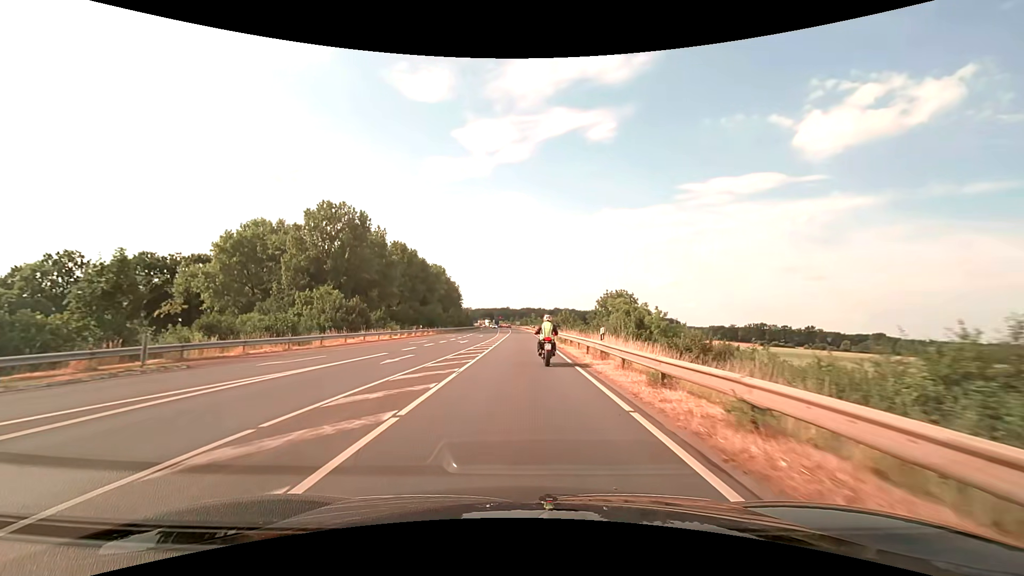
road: secondary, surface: asphalt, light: Day
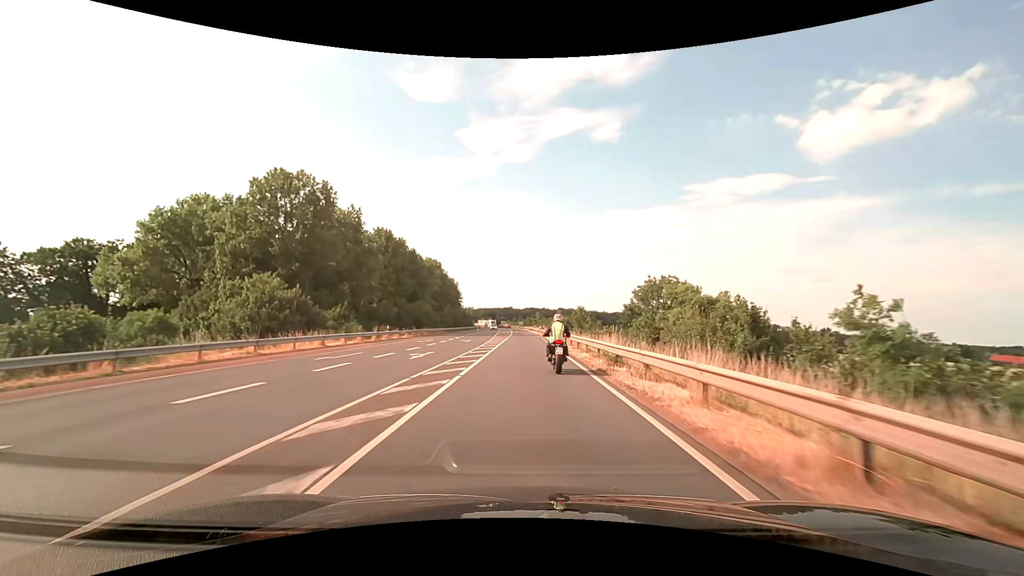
(-0.1, +18.0) m; 0°
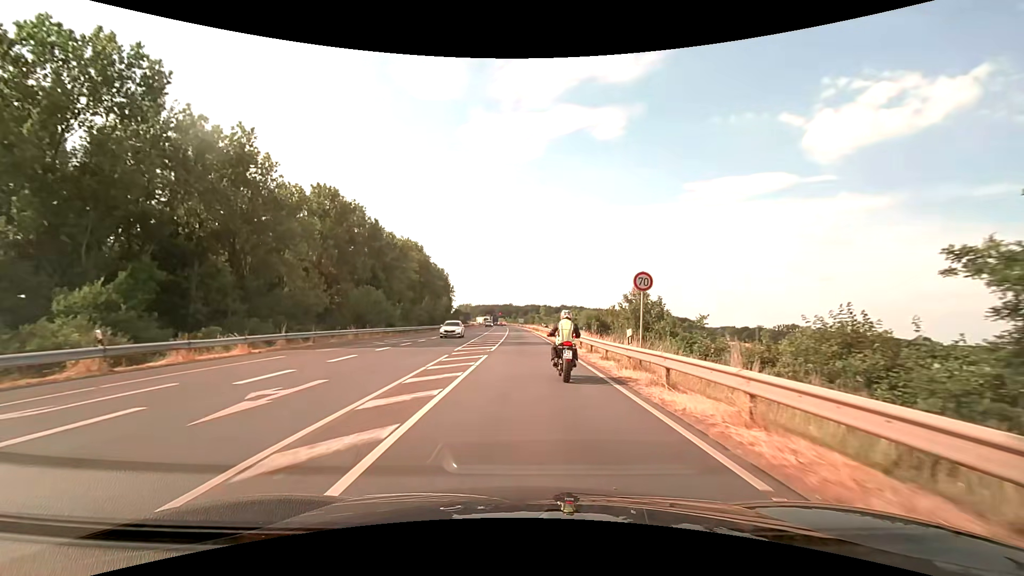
(0.0, +33.3) m; 0°
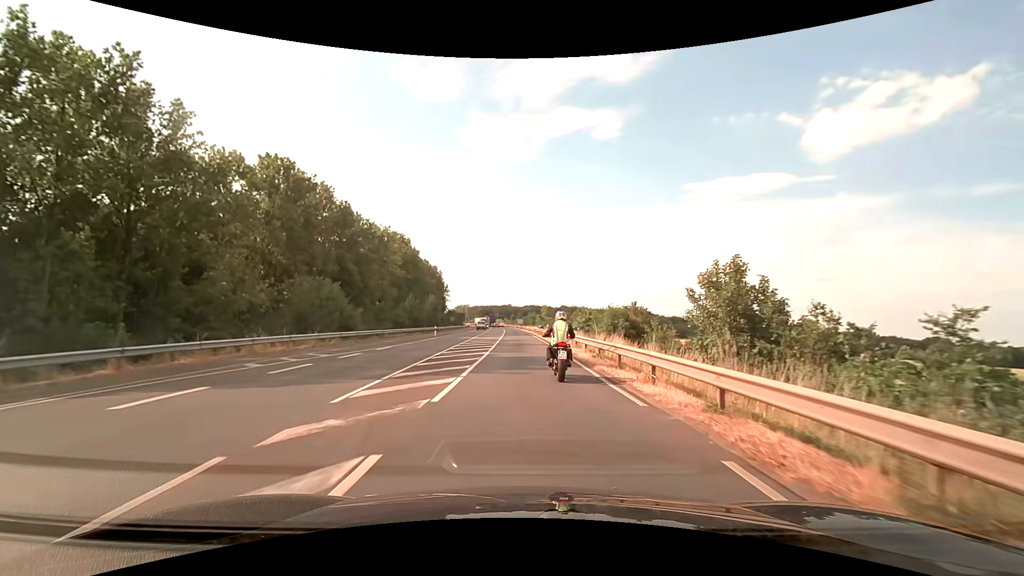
(0.0, +15.1) m; 0°
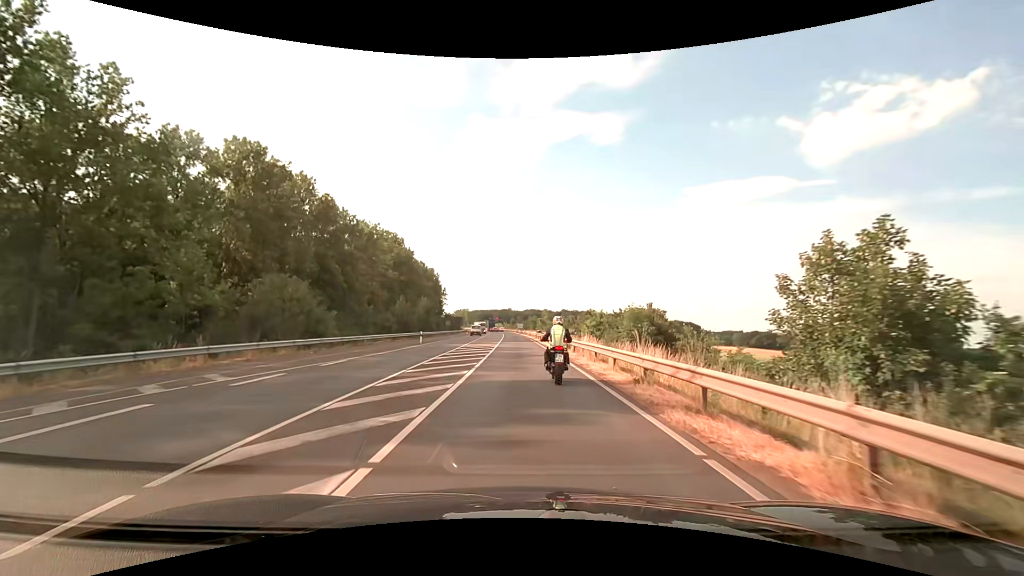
(0.0, +7.4) m; 0°
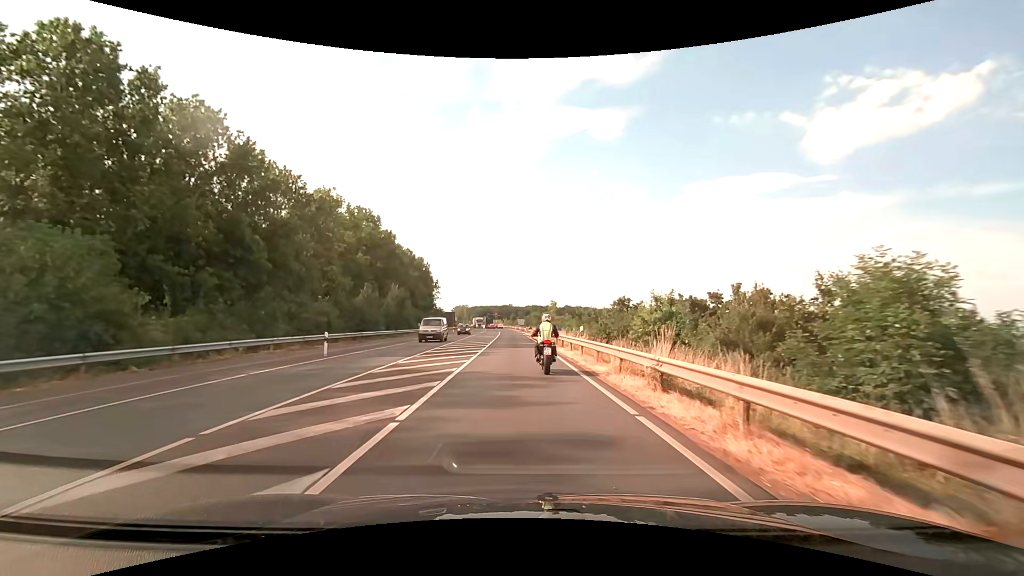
(-0.1, +21.9) m; 0°
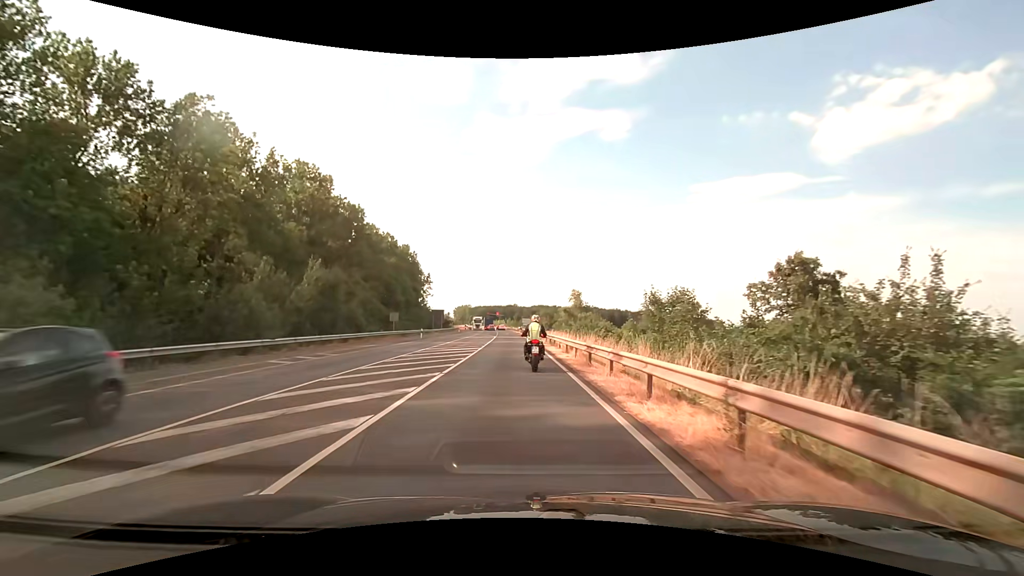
(-0.1, +28.9) m; -1°
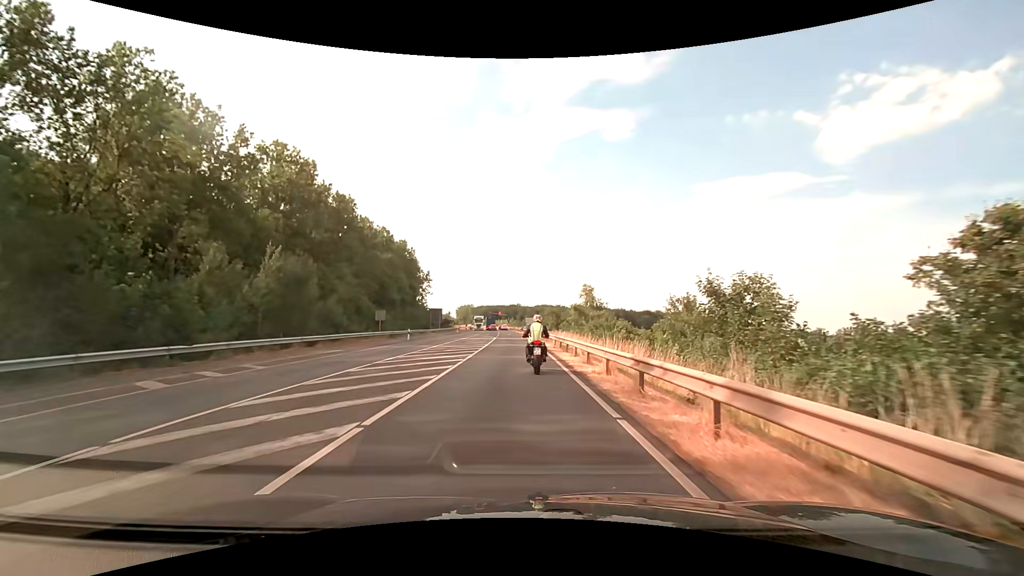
(0.0, +7.3) m; 0°
(0, +10) (0, +20) (0, +30) (-1, +40) (-1, +50) (-1, +60) (-2, +70) (-2, +80) (-2, +90) (-3, +100) m
